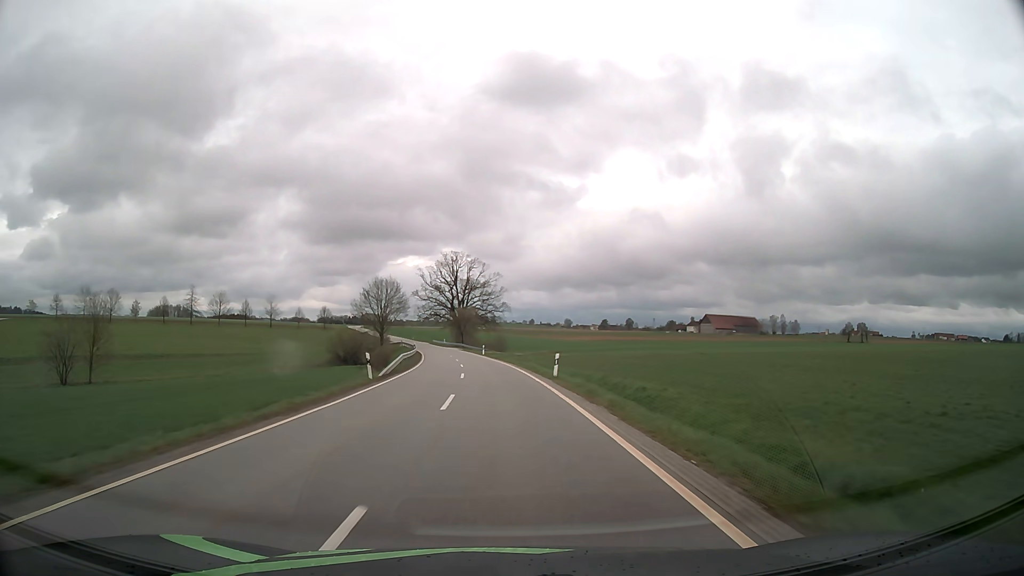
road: tertiary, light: Day
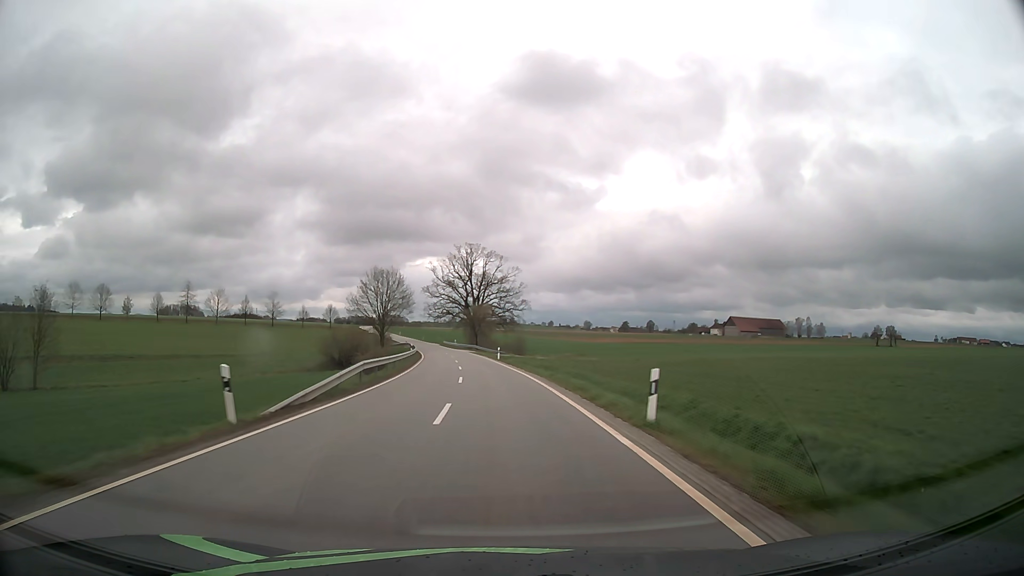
(-0.2, +14.8) m; -2°
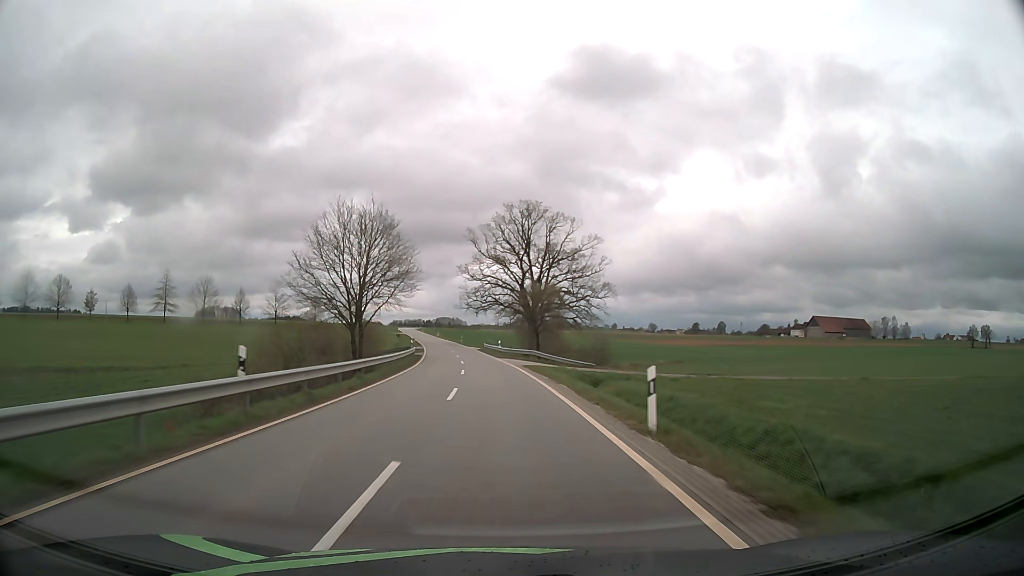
(-1.8, +44.3) m; -5°
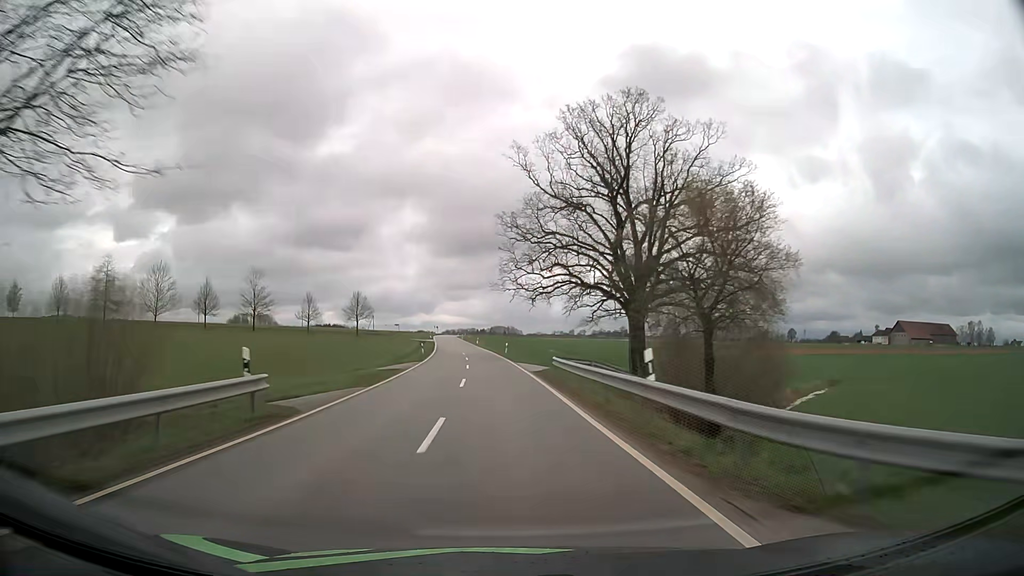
(-2.0, +44.2) m; -5°
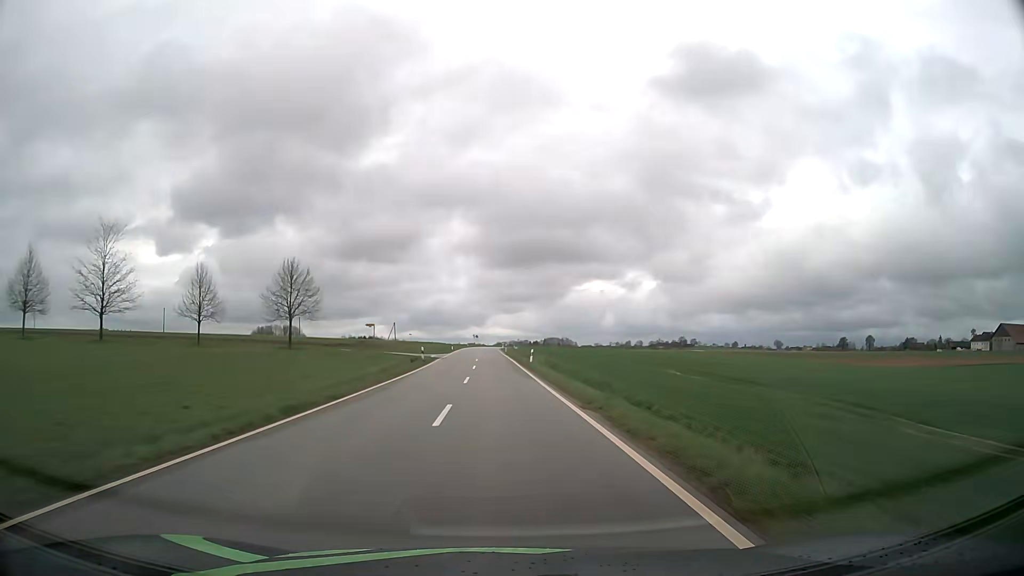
(-2.7, +58.2) m; -5°
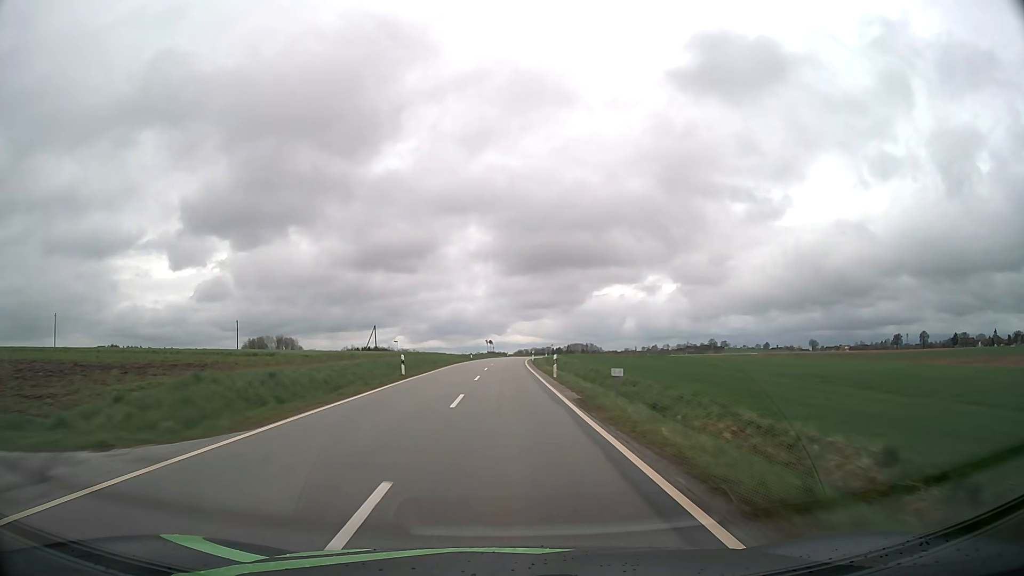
(-1.1, +57.4) m; -2°
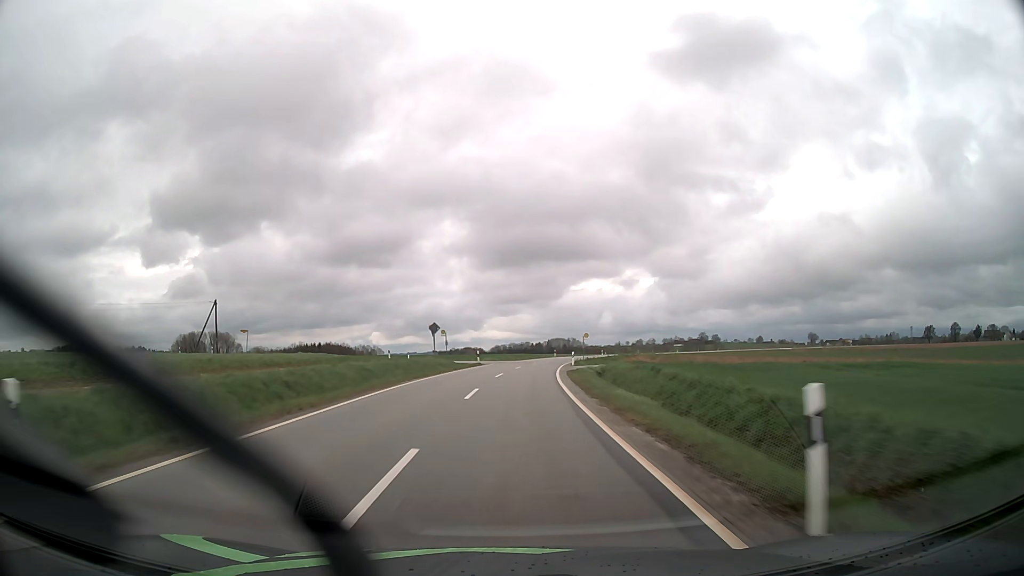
(+0.5, +71.1) m; +2°
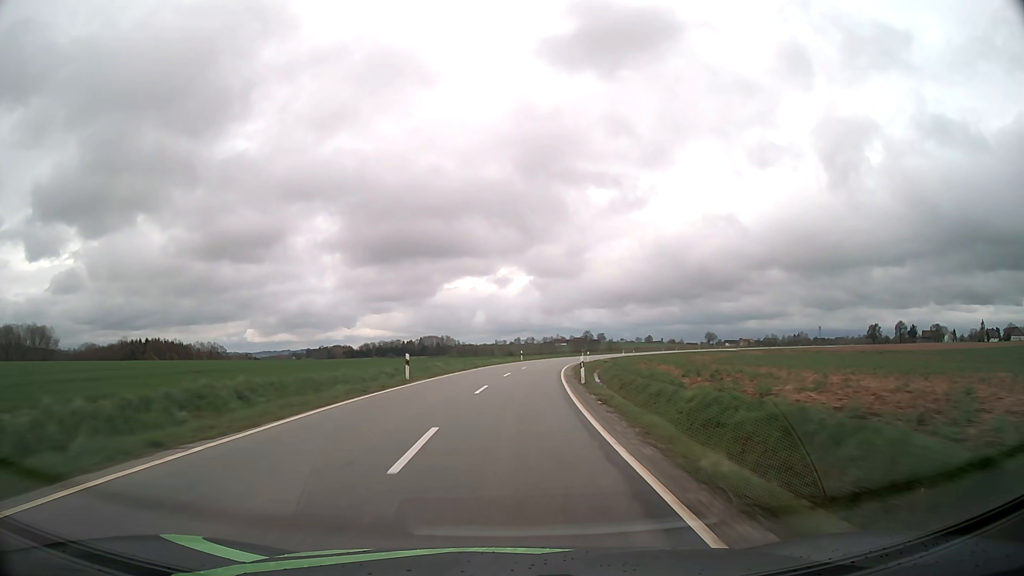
(+5.7, +70.3) m; +11°
(0, +10) (+1, +20) (+1, +30) (+2, +40) (+3, +50) (+5, +60) (+6, +70) (+8, +79) (+11, +89) (+13, +99) m
